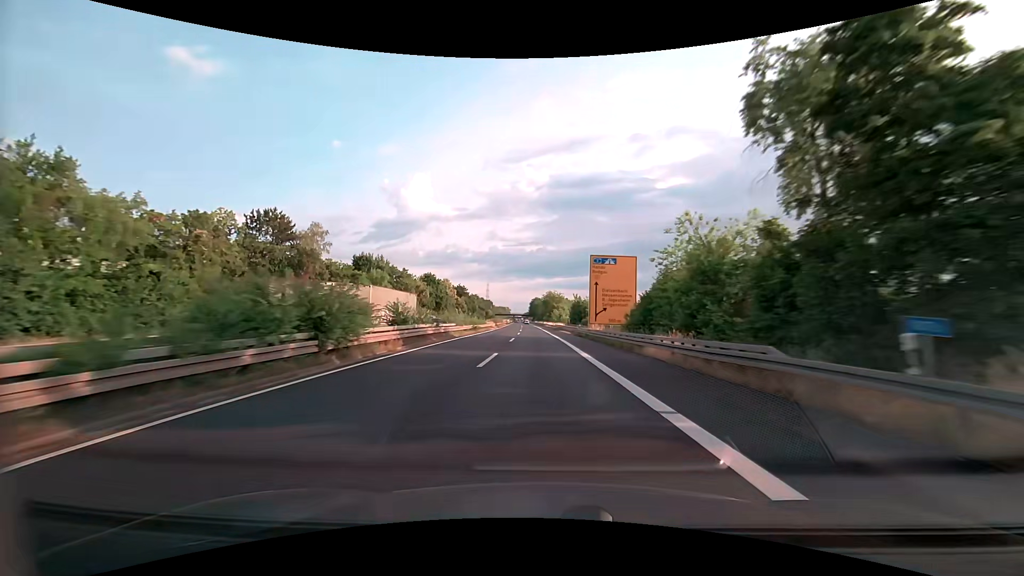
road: trunk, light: Day
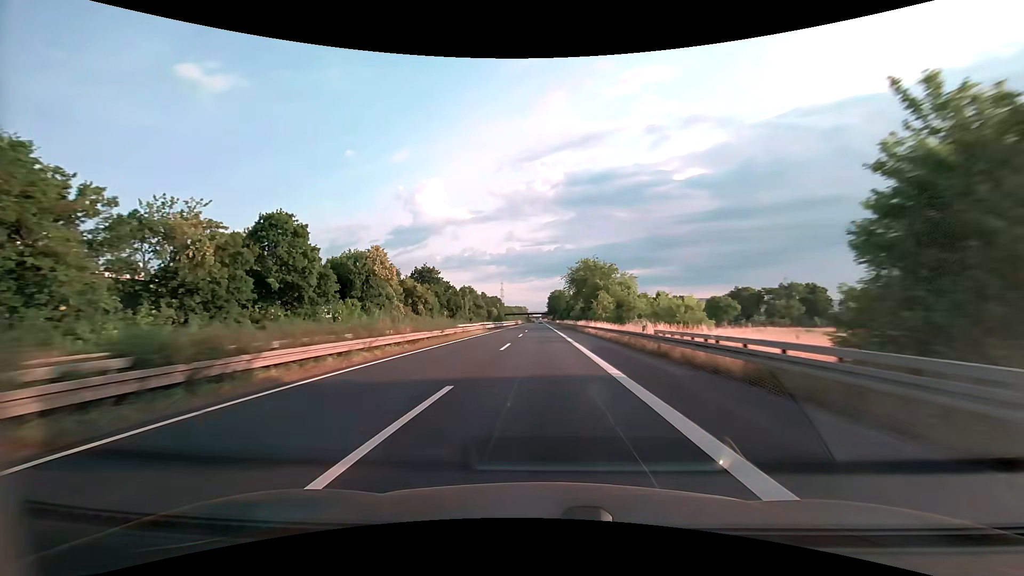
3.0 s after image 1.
(-1.8, +82.3) m; -2°
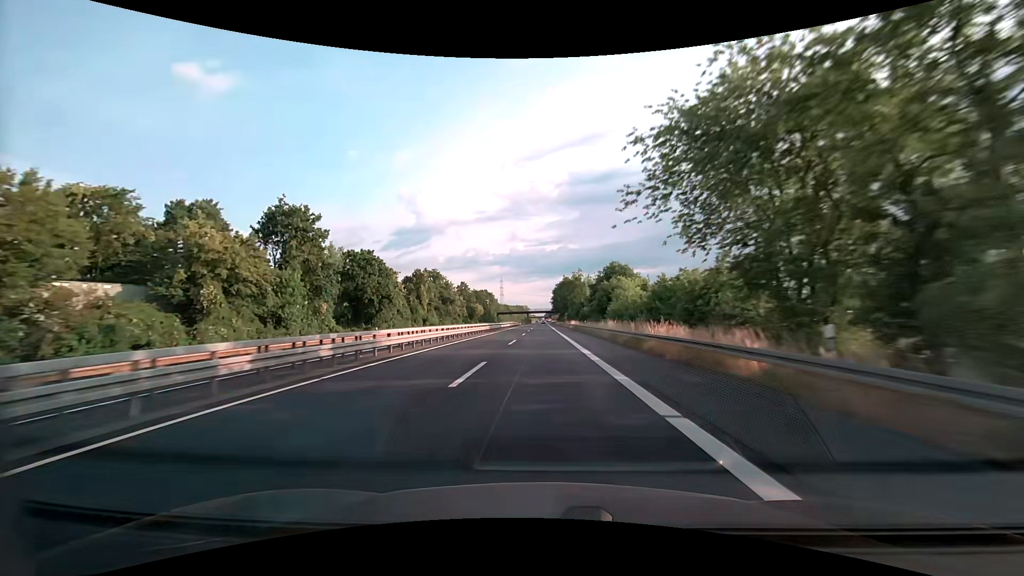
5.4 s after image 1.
(-0.3, +65.8) m; 0°
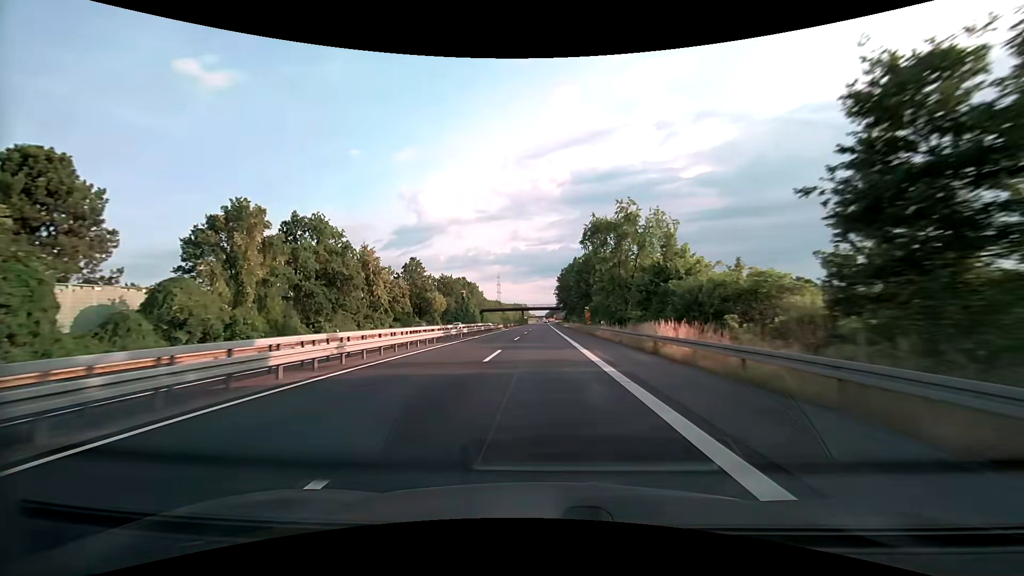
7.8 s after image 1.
(-0.2, +65.8) m; 0°
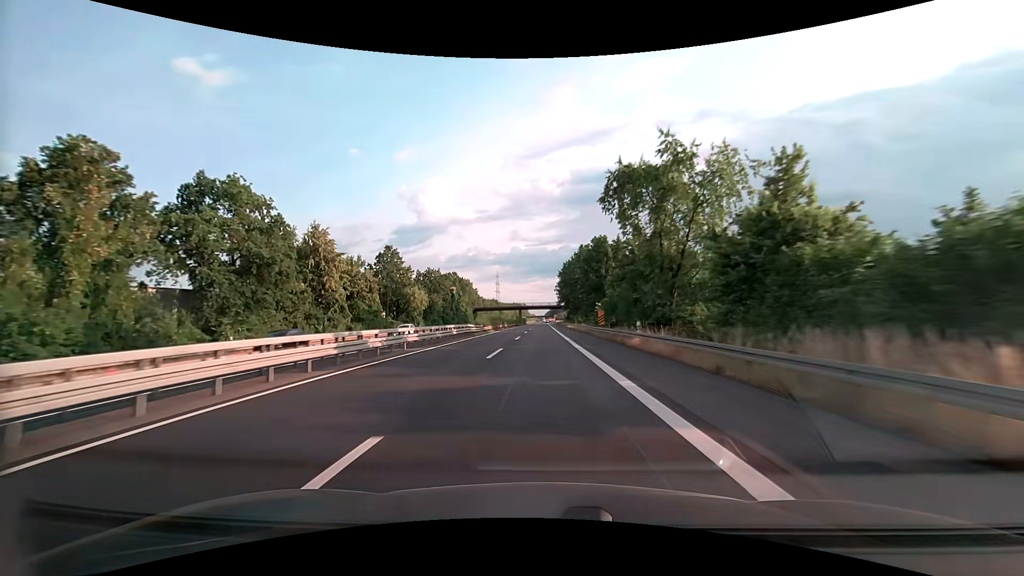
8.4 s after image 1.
(0.0, +16.5) m; 0°
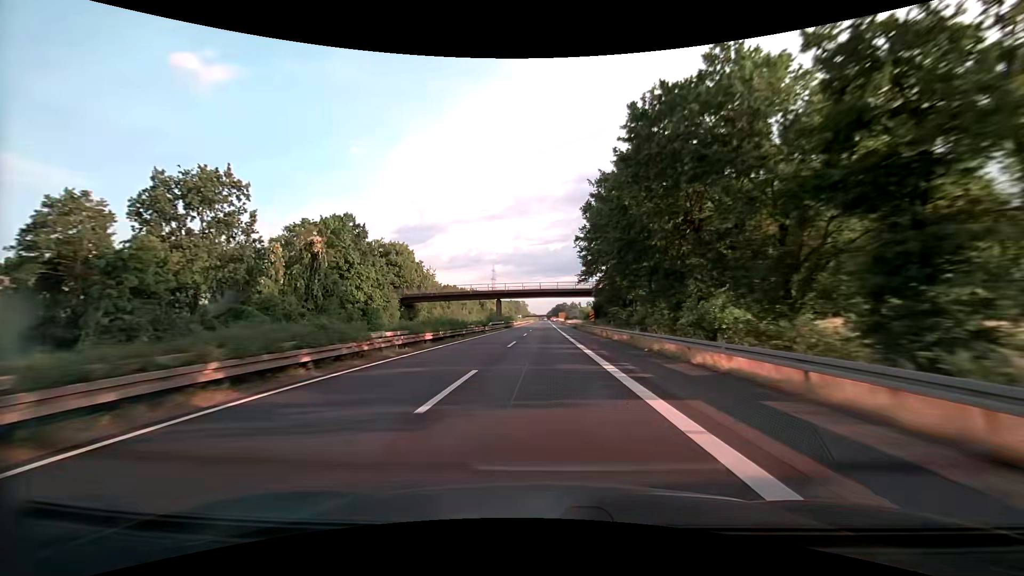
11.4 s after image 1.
(-0.4, +82.3) m; 0°
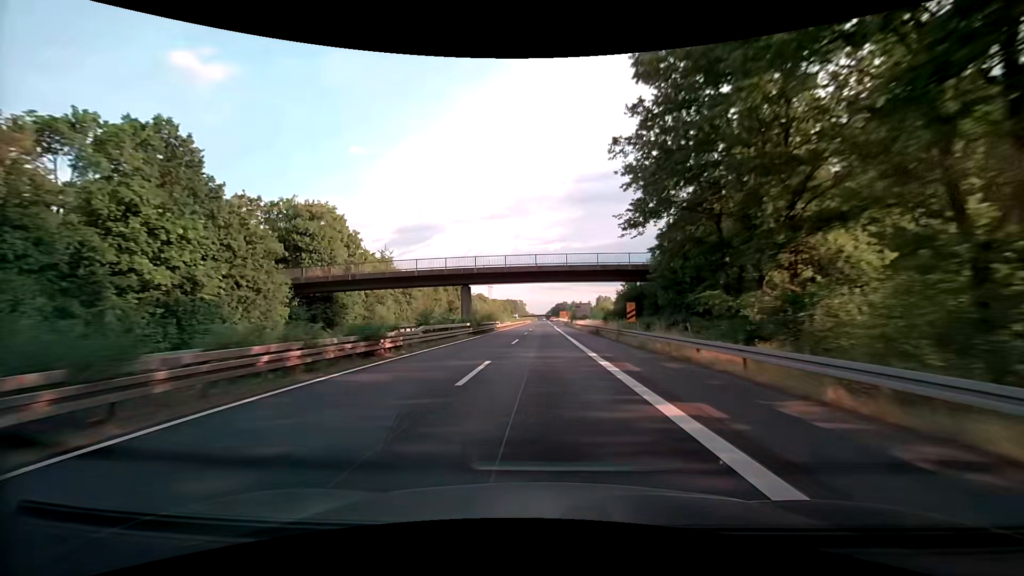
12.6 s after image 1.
(0.0, +32.9) m; 0°
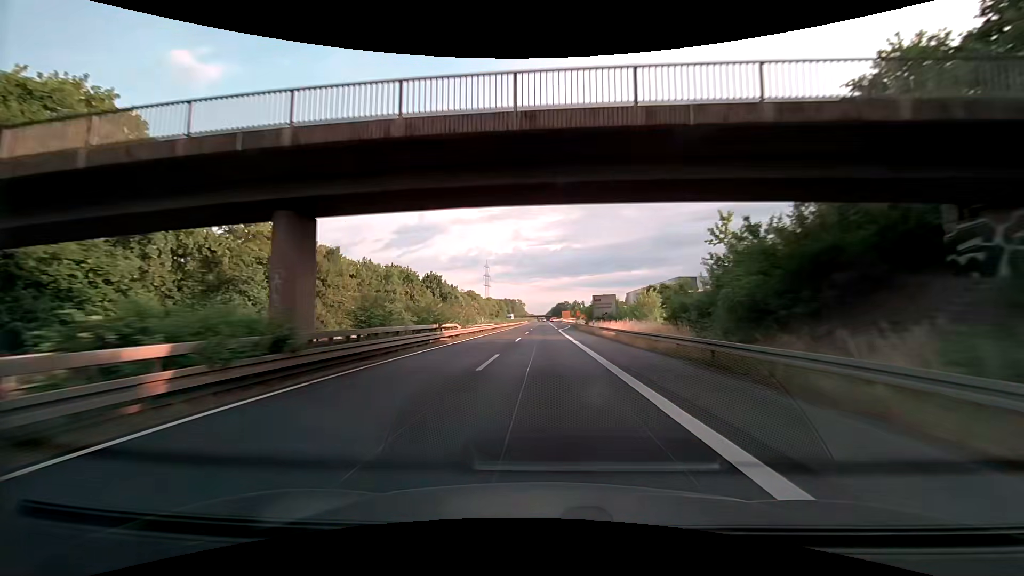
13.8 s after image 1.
(0.0, +32.9) m; 0°
(0, +10) (0, +20) (0, +30) (0, +40) (0, +50) (0, +60) (0, +70) (0, +80) (0, +90) (0, +100) m
